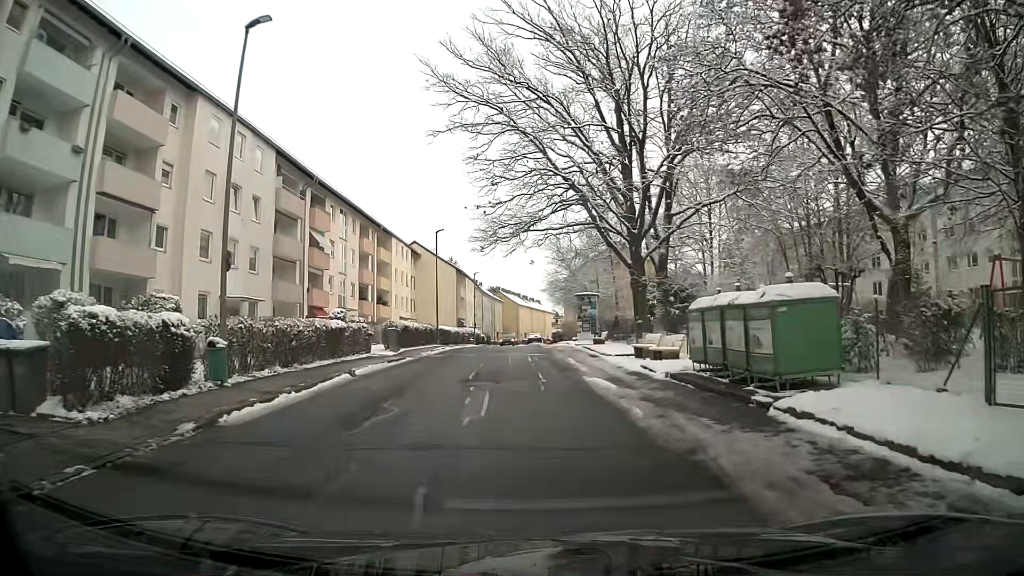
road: residential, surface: asphalt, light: Day
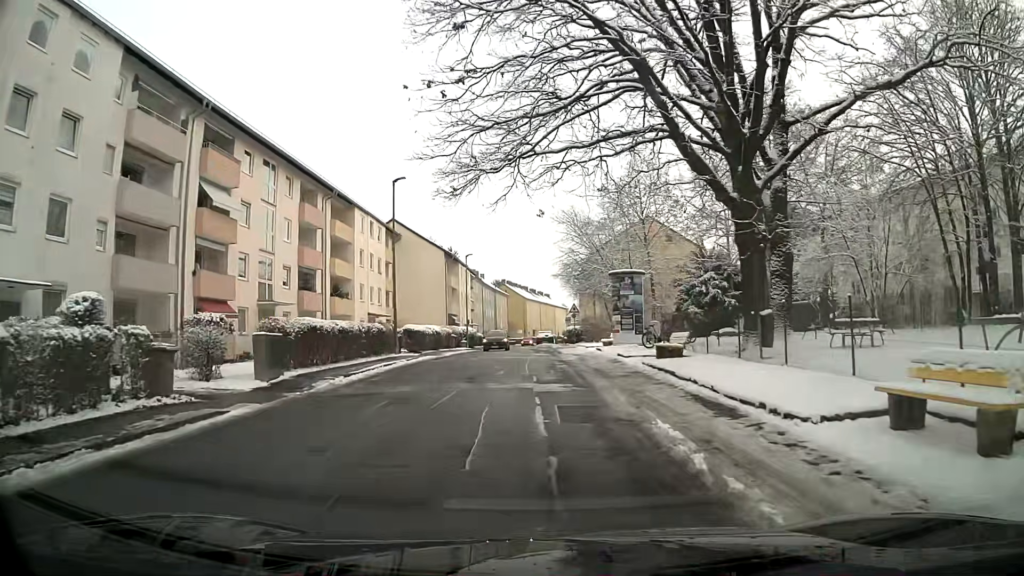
(0.0, +16.8) m; 0°
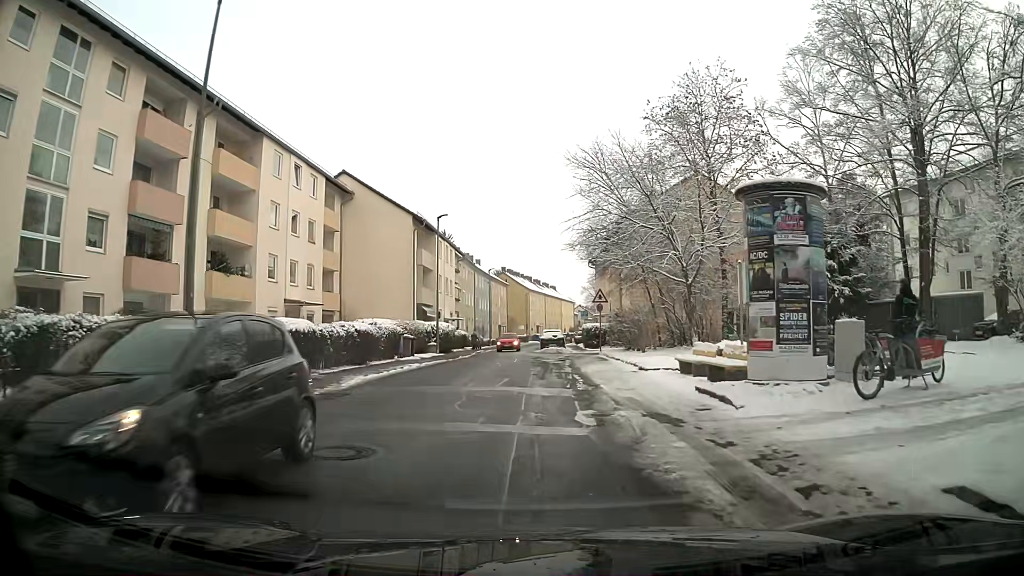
(-0.1, +18.8) m; 0°
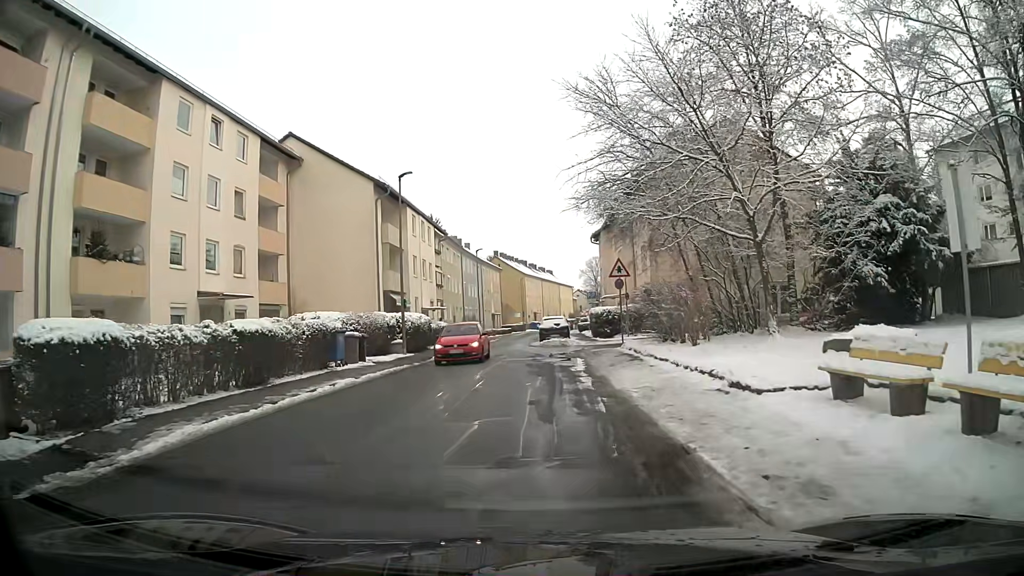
(0.0, +9.3) m; 0°
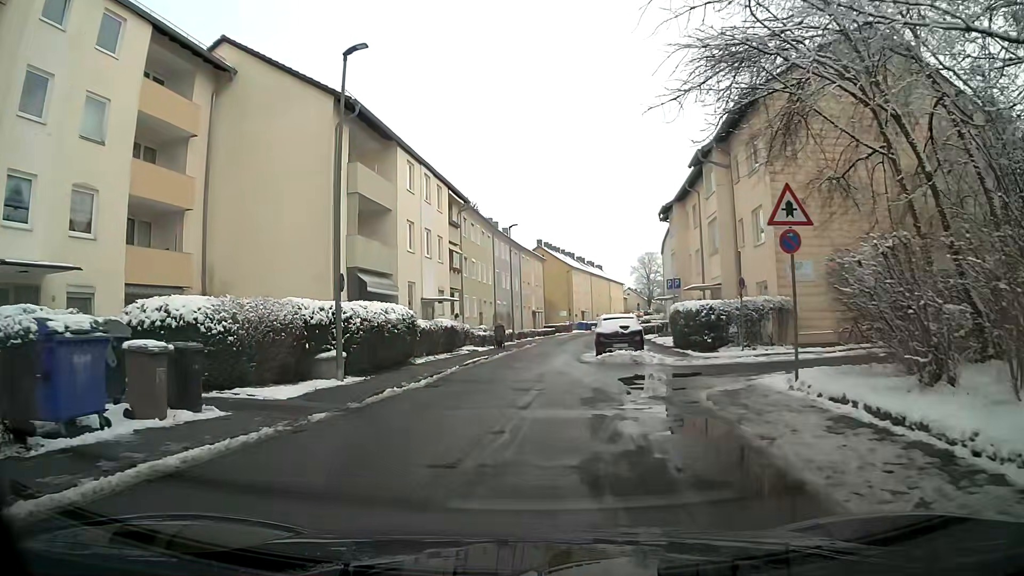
(-0.4, +14.3) m; -5°
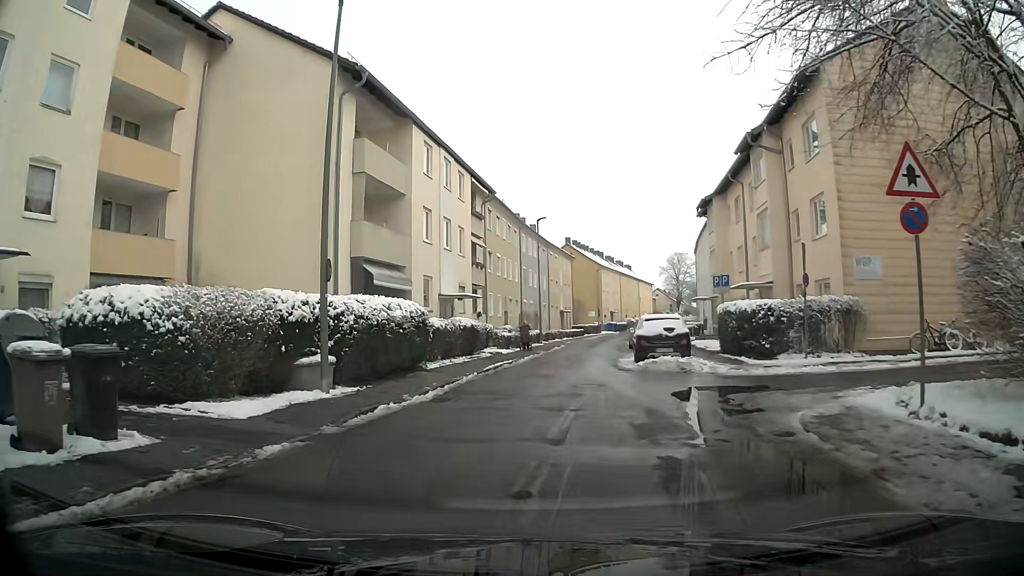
(-0.1, +3.2) m; -2°
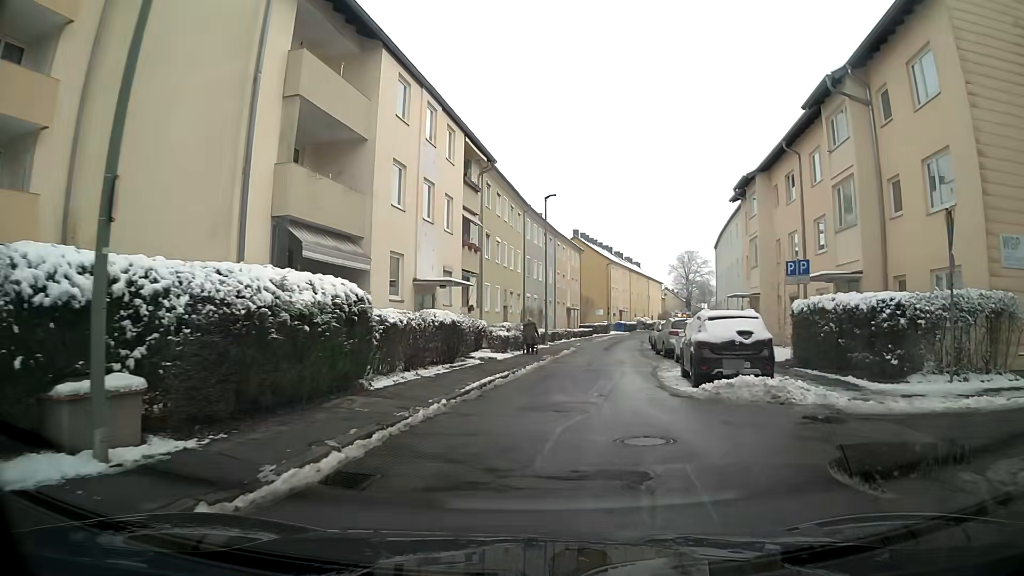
(0.0, +7.1) m; +1°
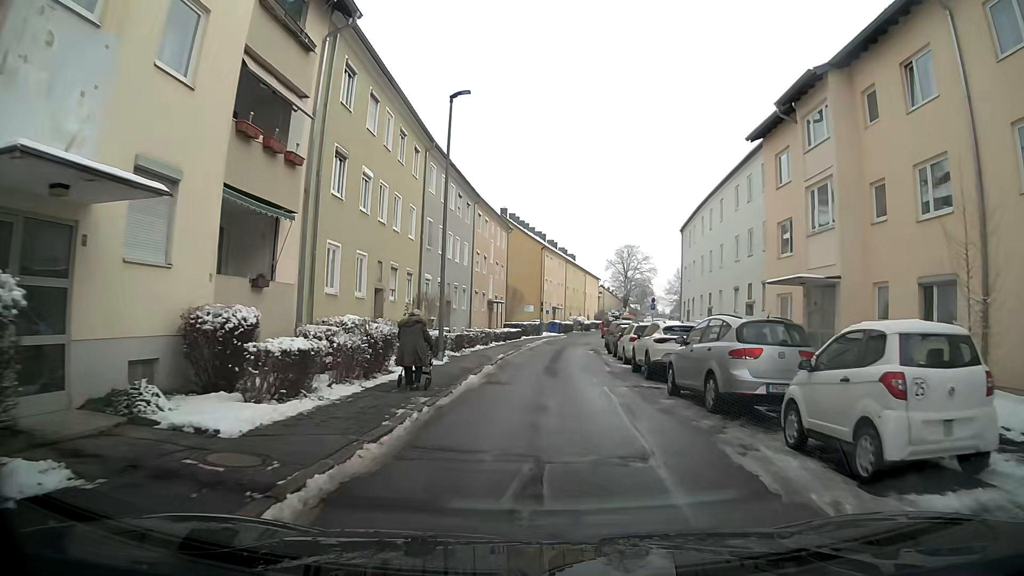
(+1.0, +16.2) m; +6°
